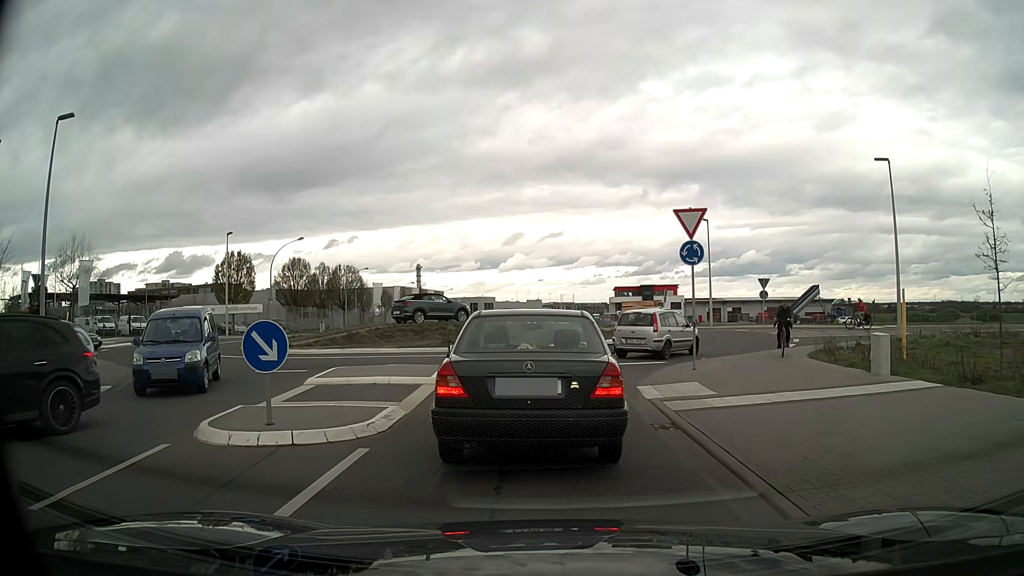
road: tertiary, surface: asphalt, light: Day
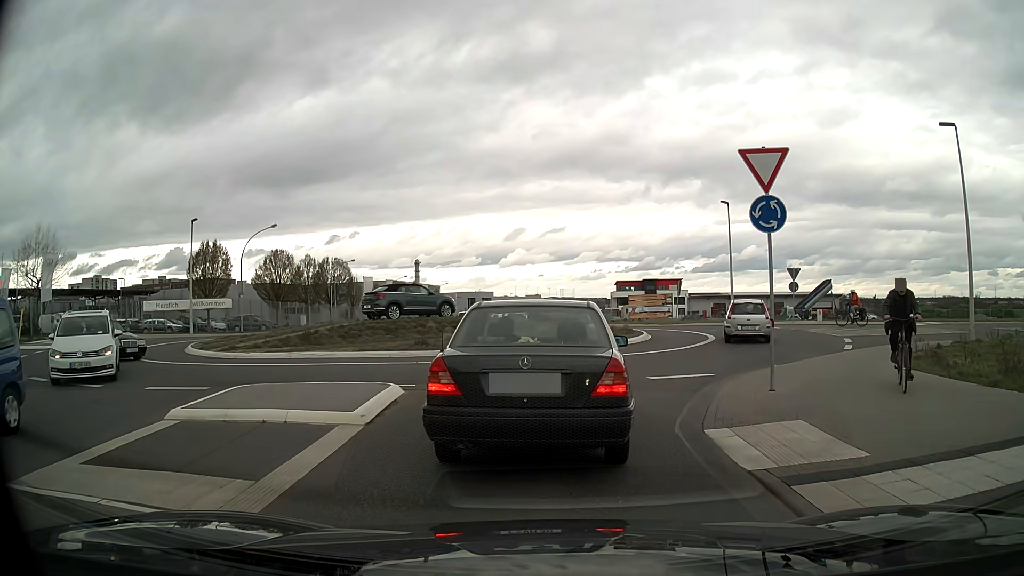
(-0.1, +5.5) m; 0°
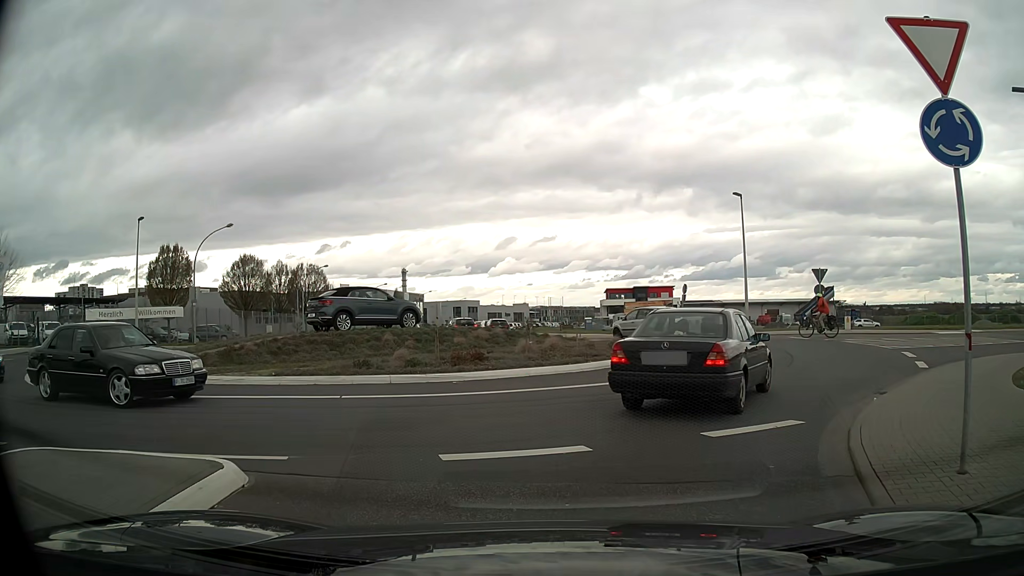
(0.0, +5.5) m; 0°
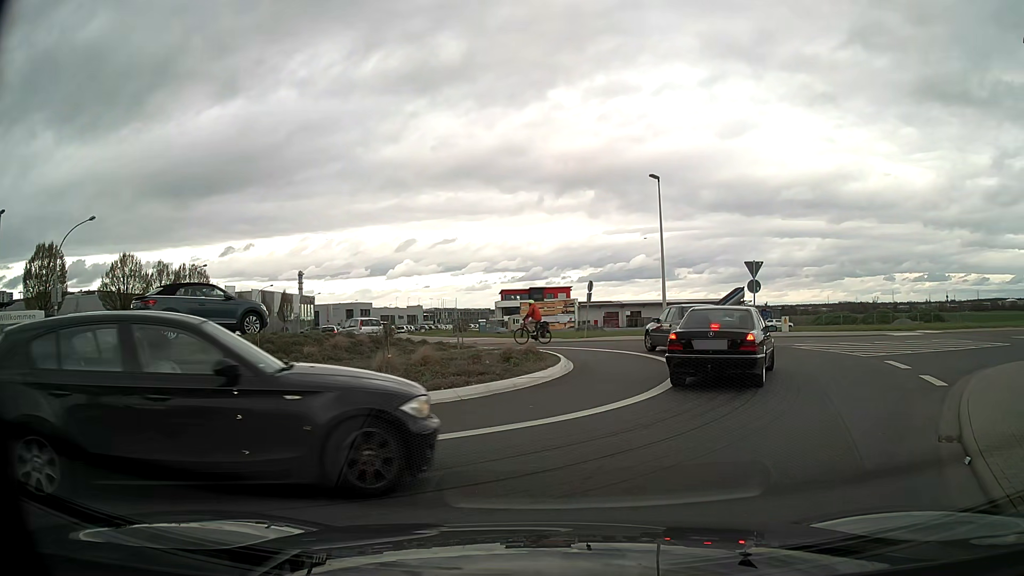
(+0.3, +5.0) m; +7°
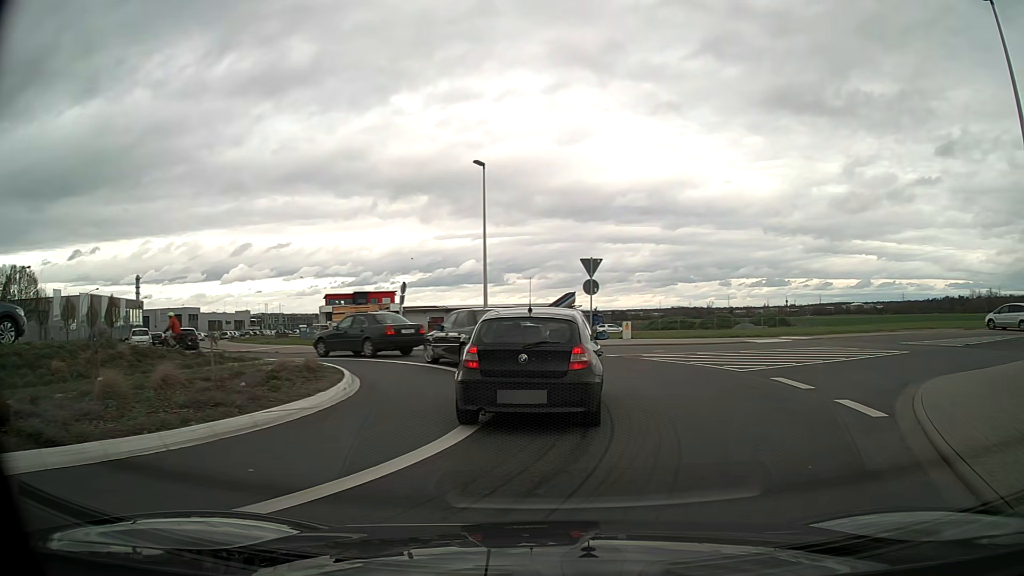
(+0.7, +4.2) m; +16°
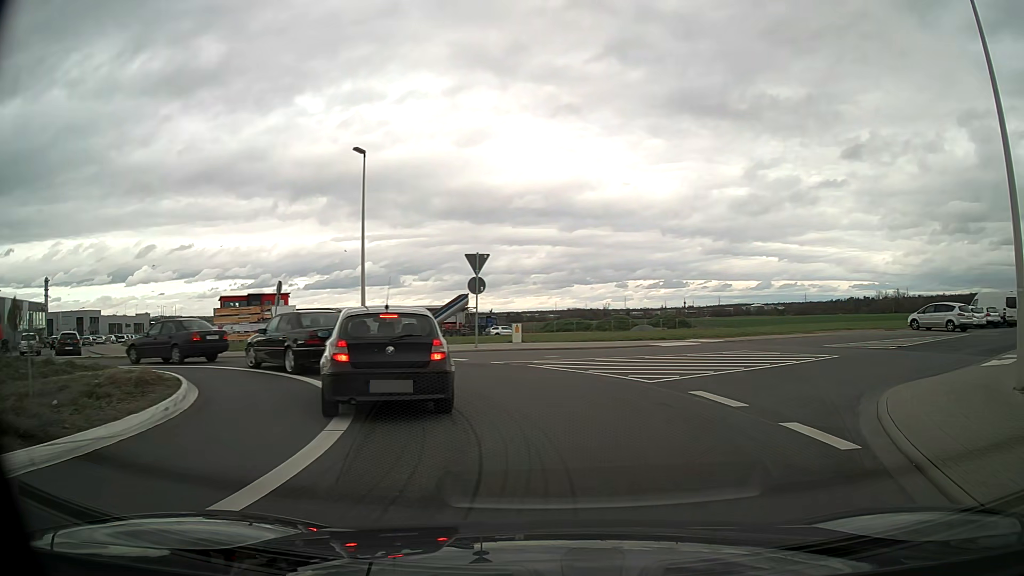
(+0.2, +2.5) m; +10°
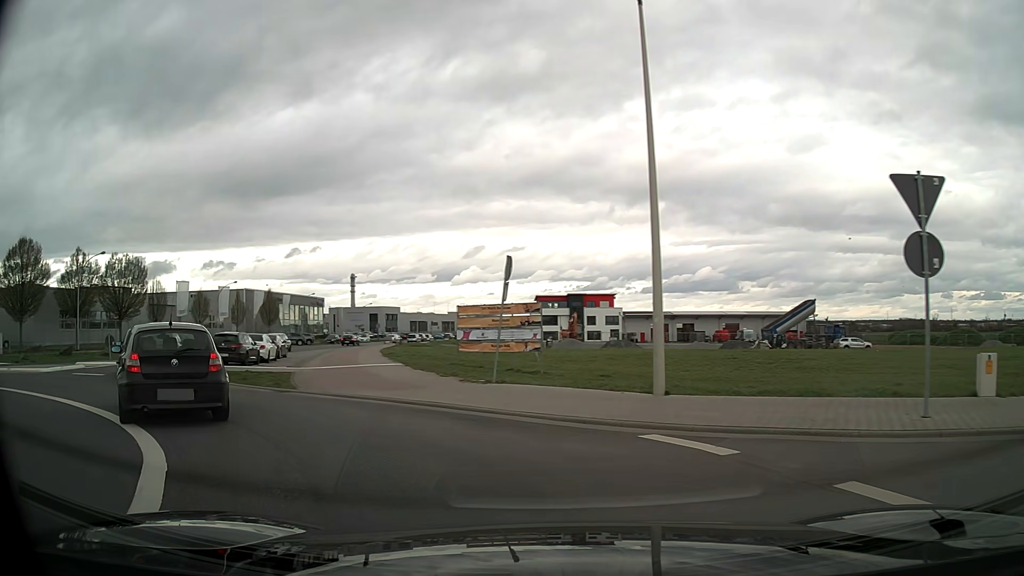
(-1.9, +13.7) m; -29°
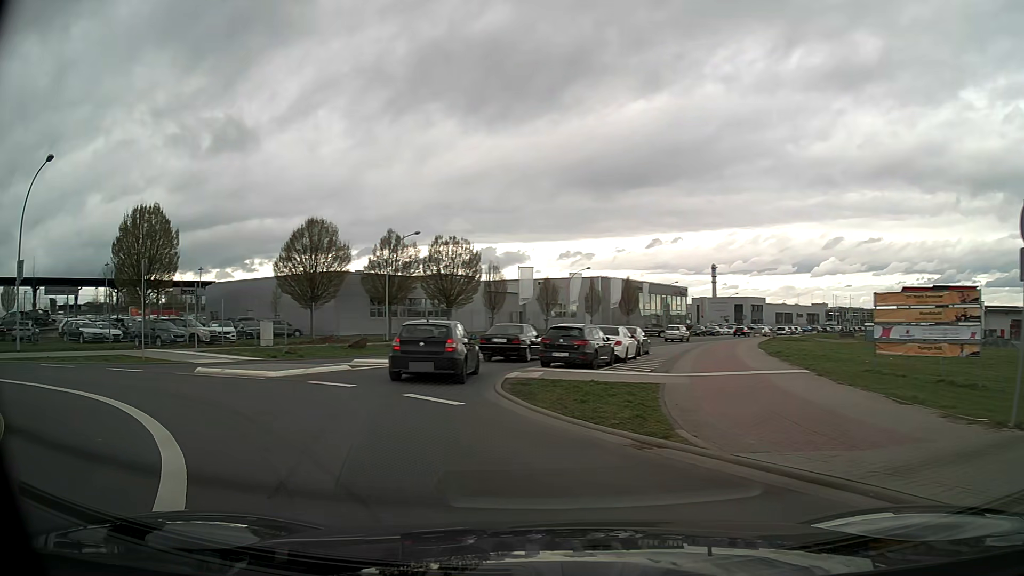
(-1.8, +7.2) m; -30°
(-2, +10) (-3, +20) (-1, +30) (+2, +39) (+5, +48) (+9, +57) (+14, +67) (+18, +76) (+22, +85) (+27, +94) m
